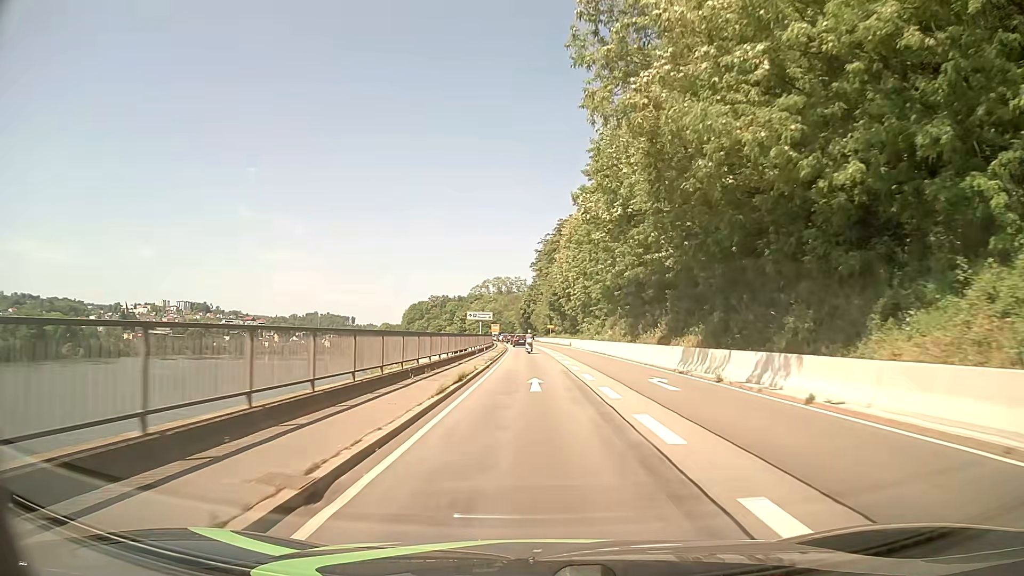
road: primary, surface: asphalt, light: Day
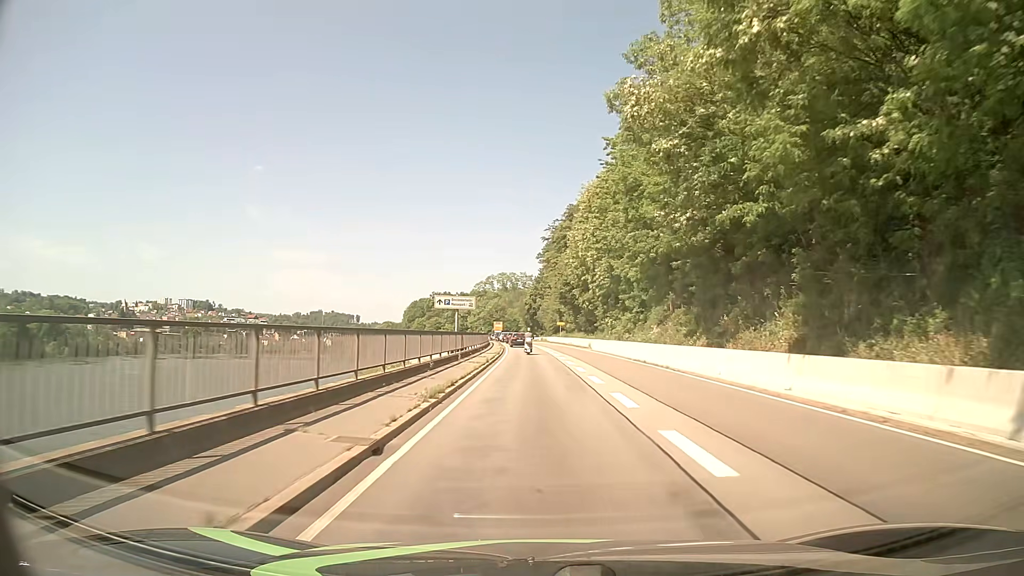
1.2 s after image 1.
(-0.1, +20.0) m; 0°
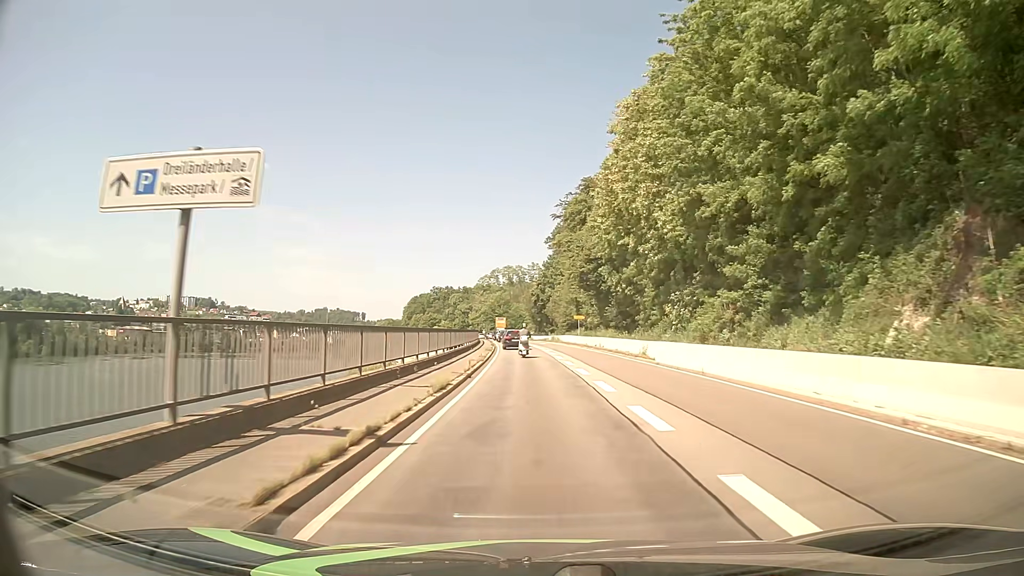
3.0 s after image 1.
(-0.2, +26.9) m; -1°
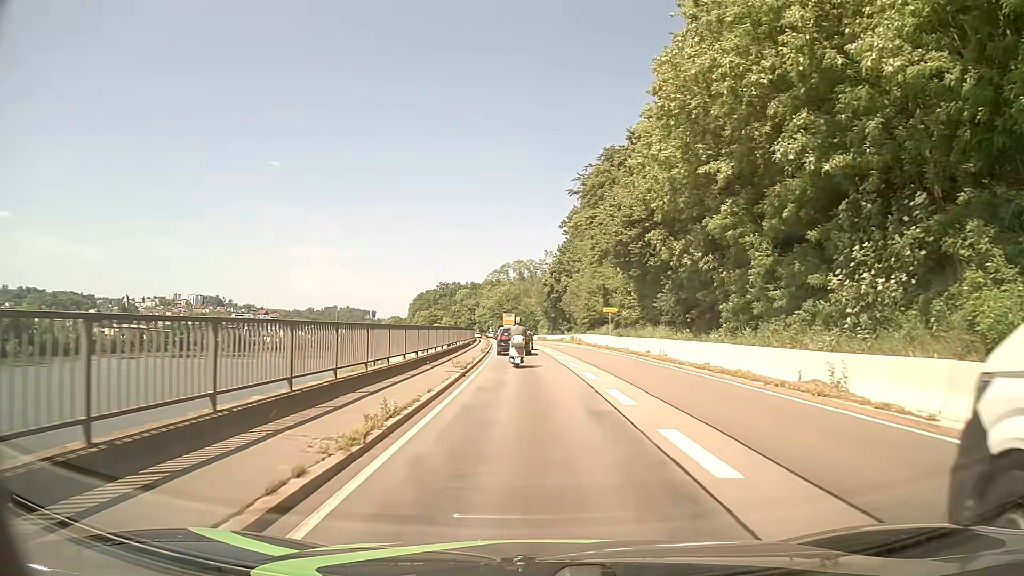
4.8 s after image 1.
(-0.2, +20.4) m; -1°
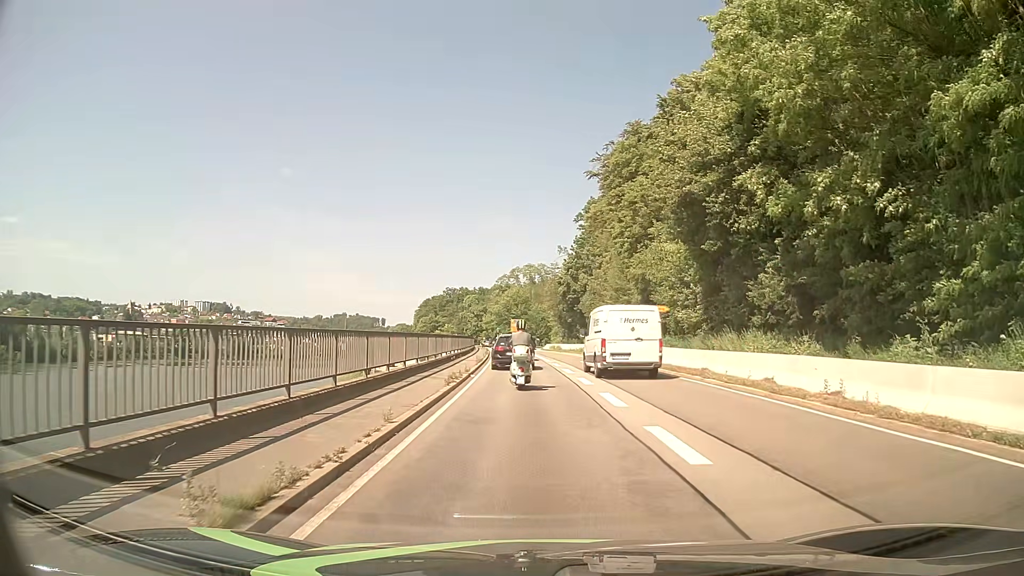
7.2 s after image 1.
(-0.3, +16.5) m; -2°
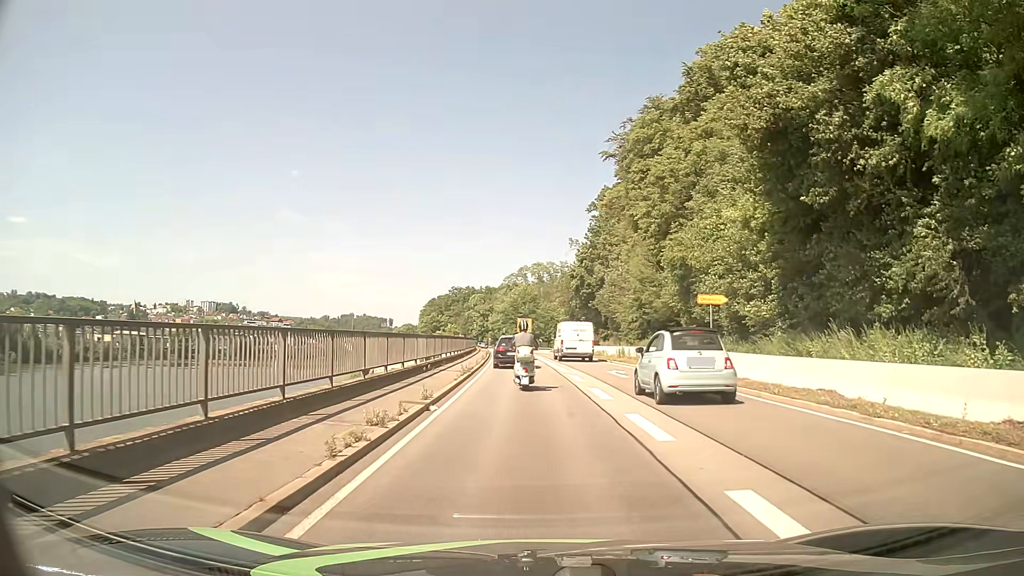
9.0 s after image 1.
(0.0, +10.3) m; -1°
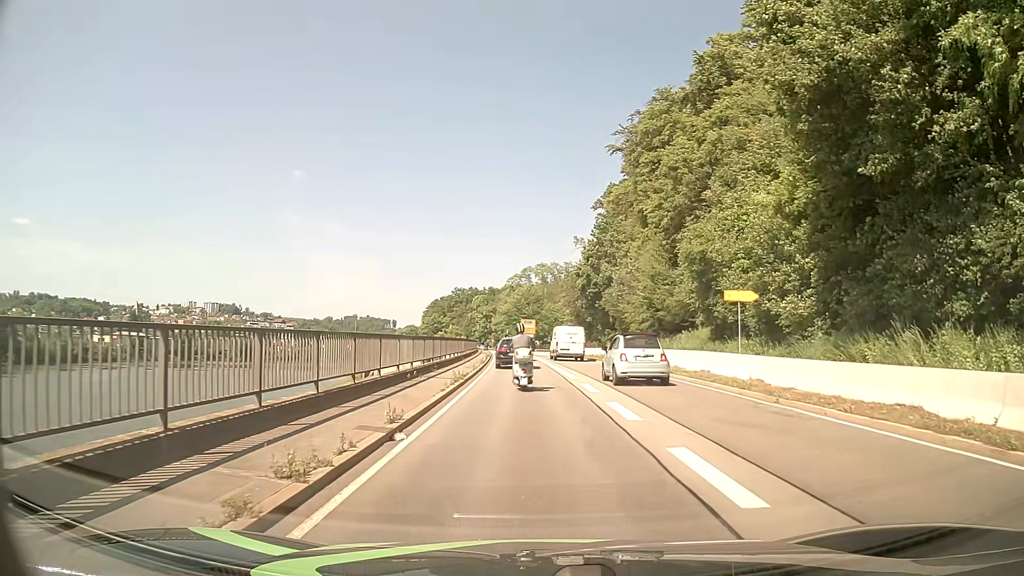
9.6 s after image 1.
(0.0, +3.5) m; 0°
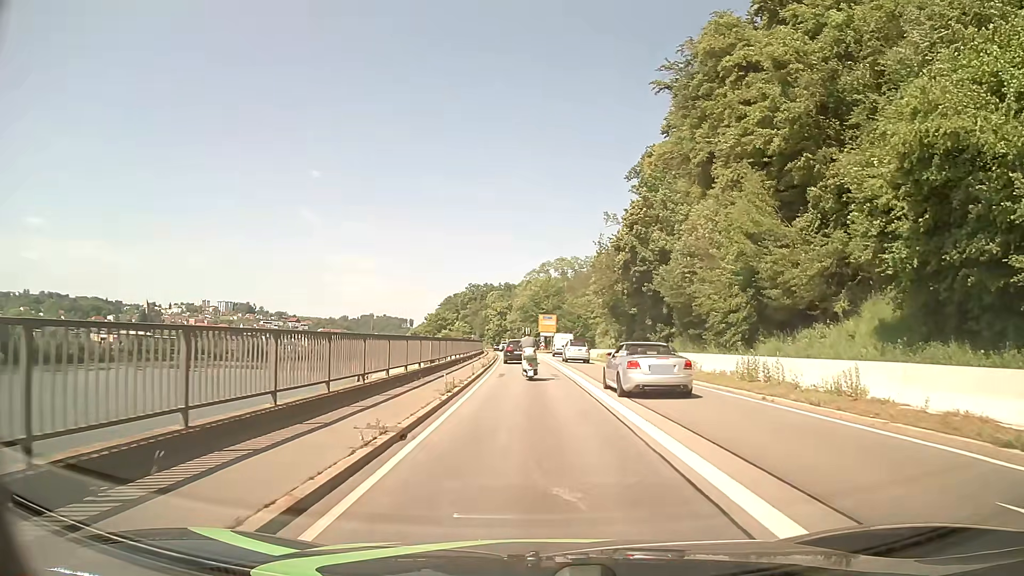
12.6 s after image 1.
(-0.2, +20.2) m; -1°
(0, +10) (0, +20) (0, +30) (0, +40) (-1, +50) (-1, +60) (-1, +70) (-2, +80) (-2, +90) (-3, +100) m
